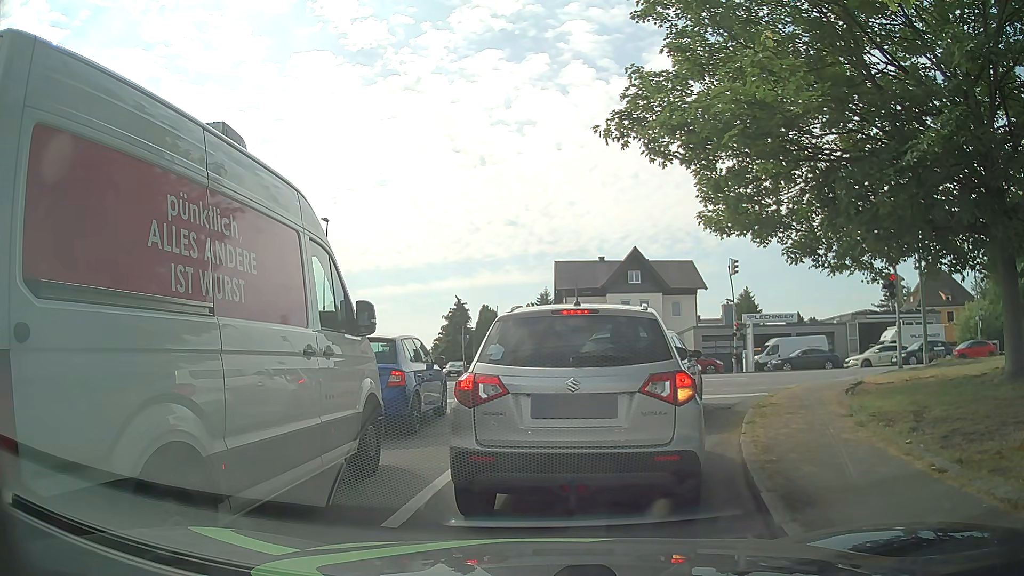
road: residential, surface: asphalt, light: Day
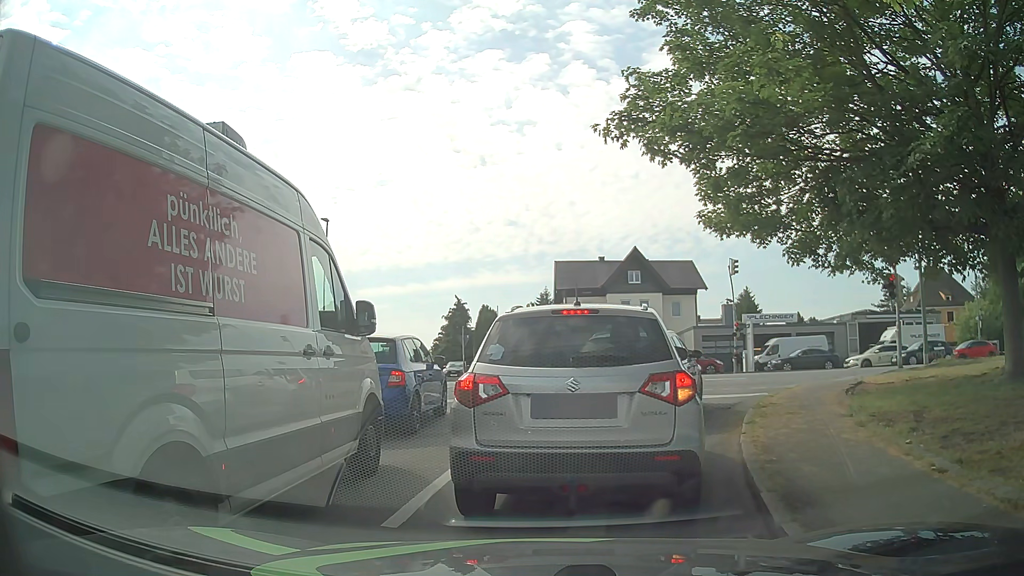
(0.0, 0.0) m; 0°
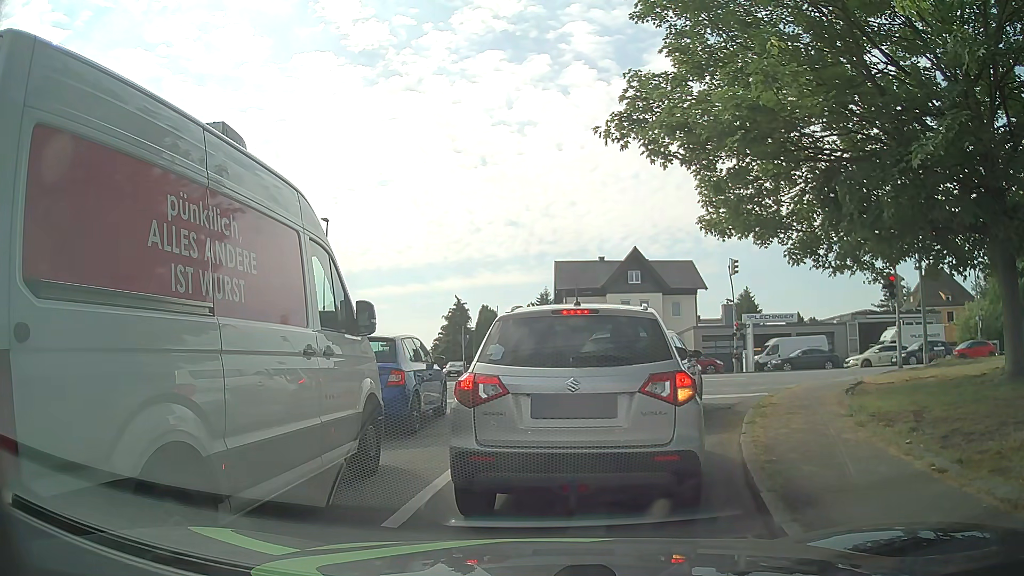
(0.0, 0.0) m; 0°
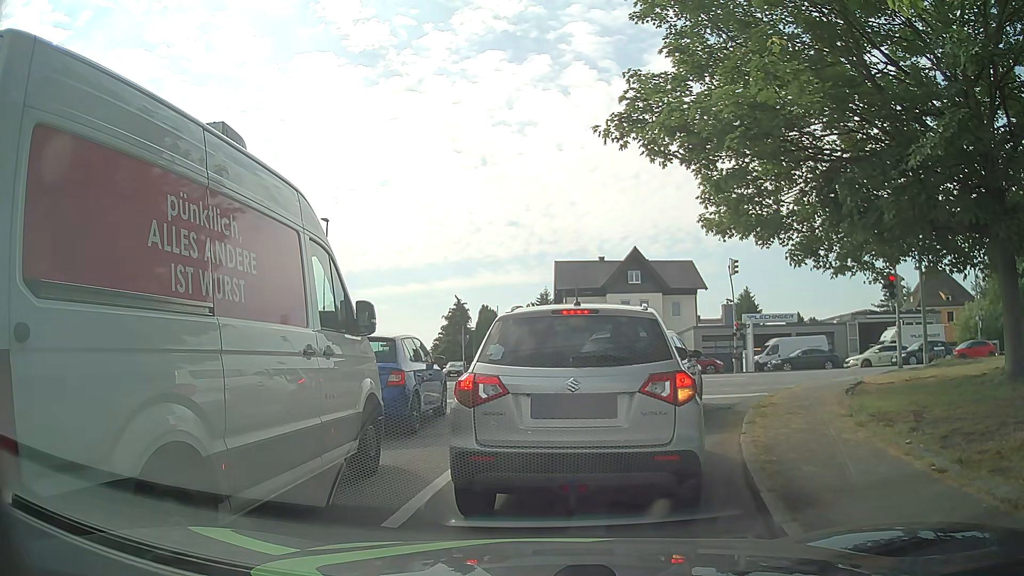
(0.0, 0.0) m; 0°
